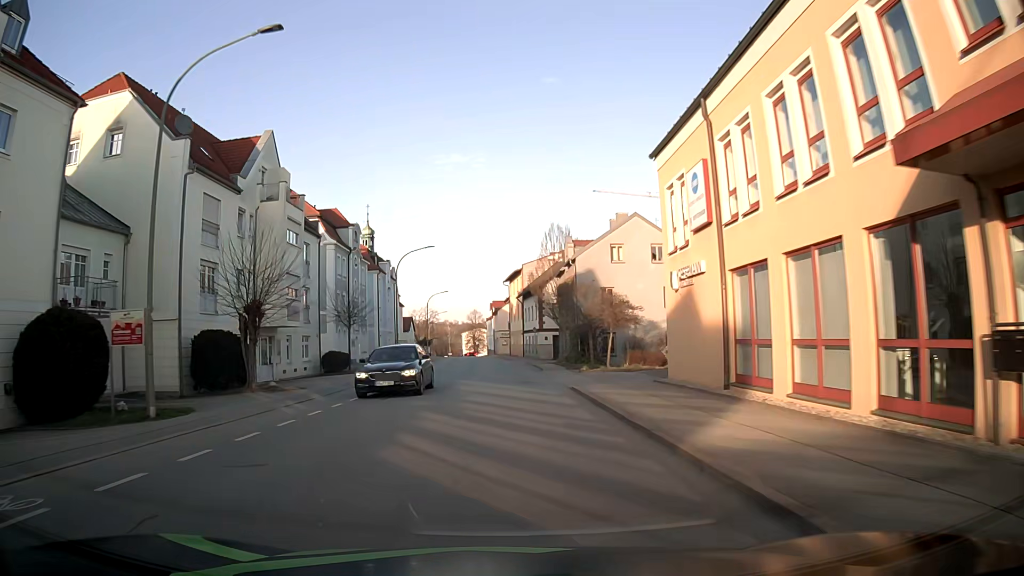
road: tertiary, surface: asphalt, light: Day
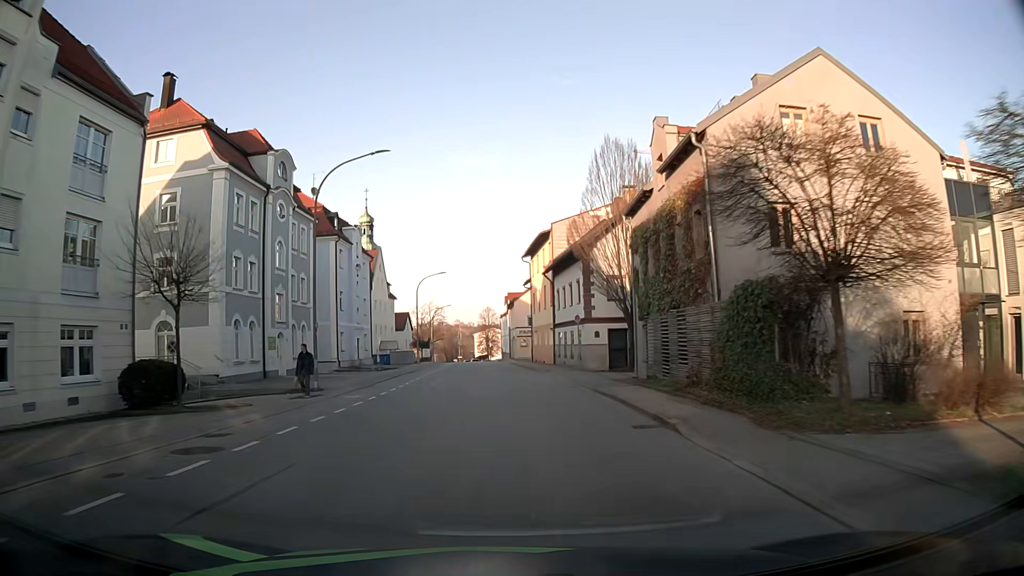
(-0.4, +25.3) m; -2°
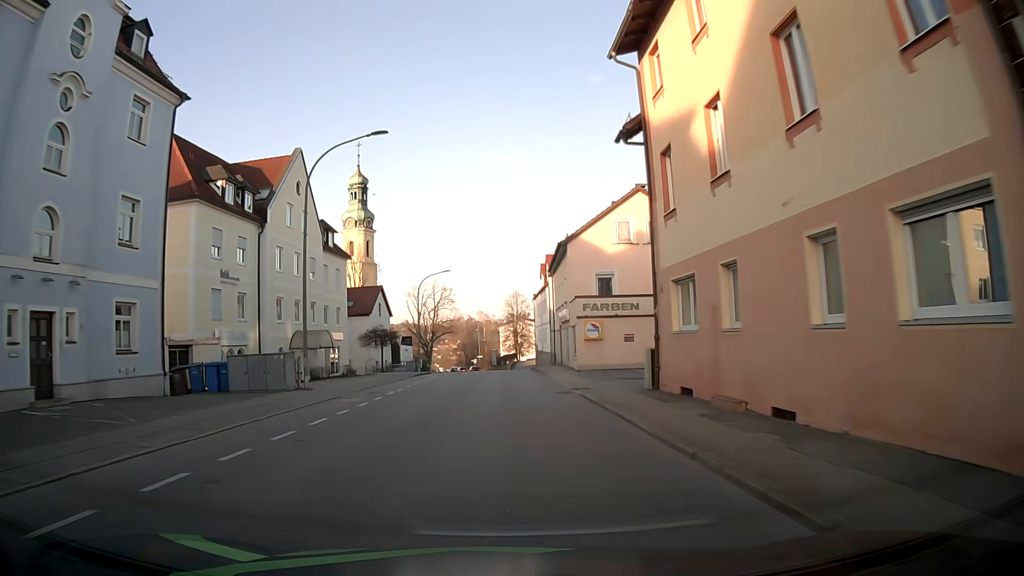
(-0.7, +43.6) m; -2°
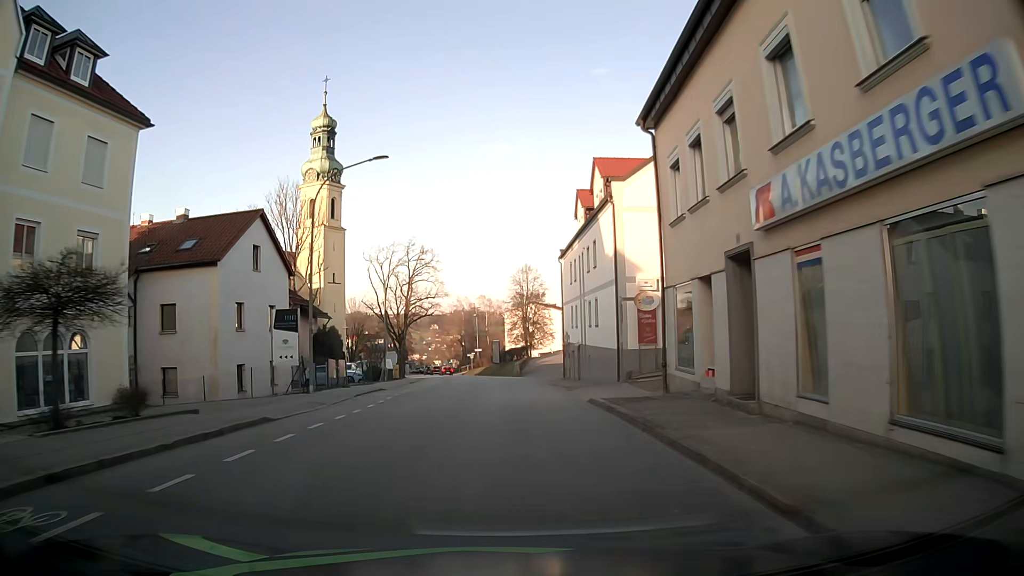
(-0.5, +34.2) m; -1°
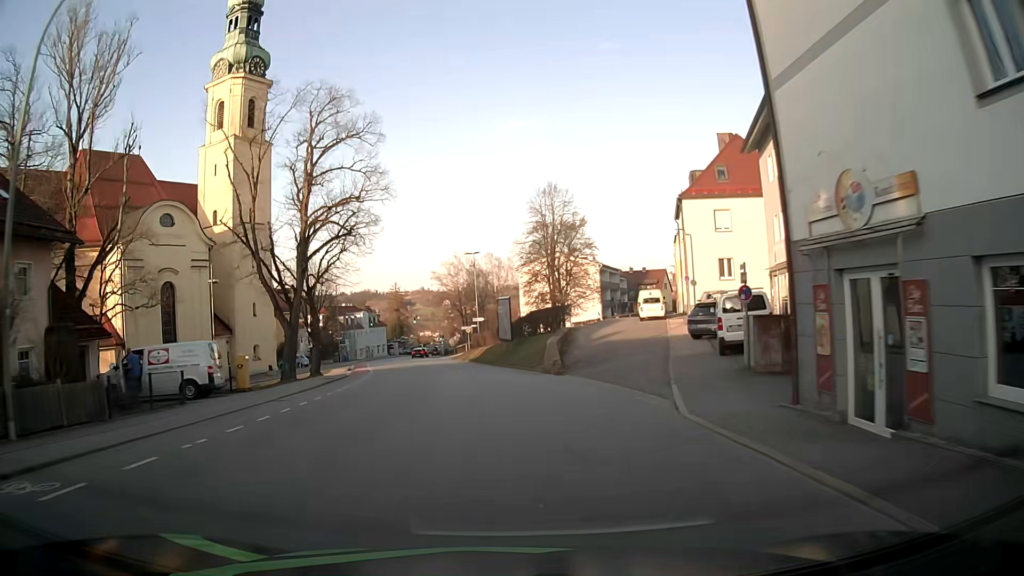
(+0.1, +40.2) m; -1°
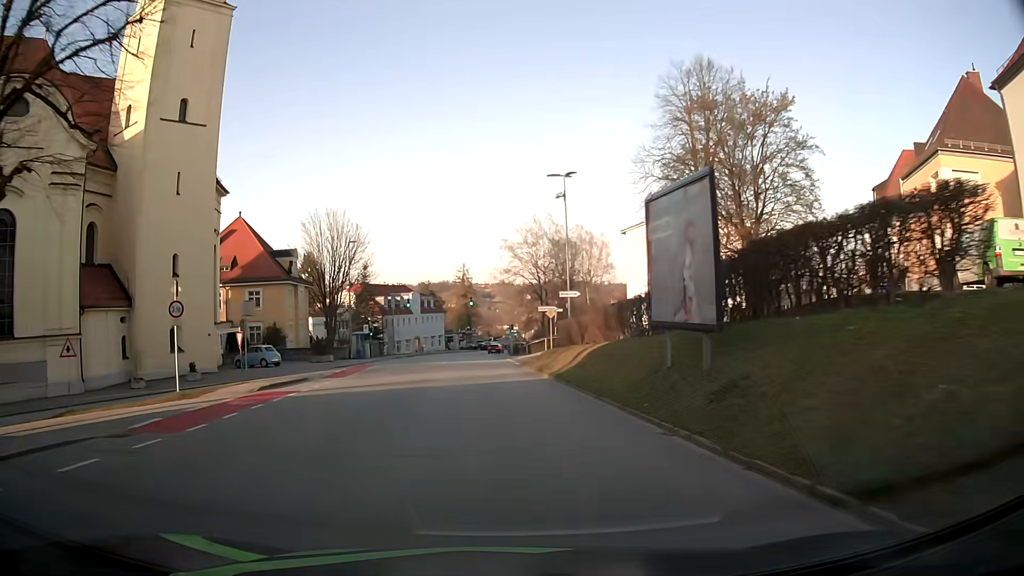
(-1.6, +31.6) m; -6°
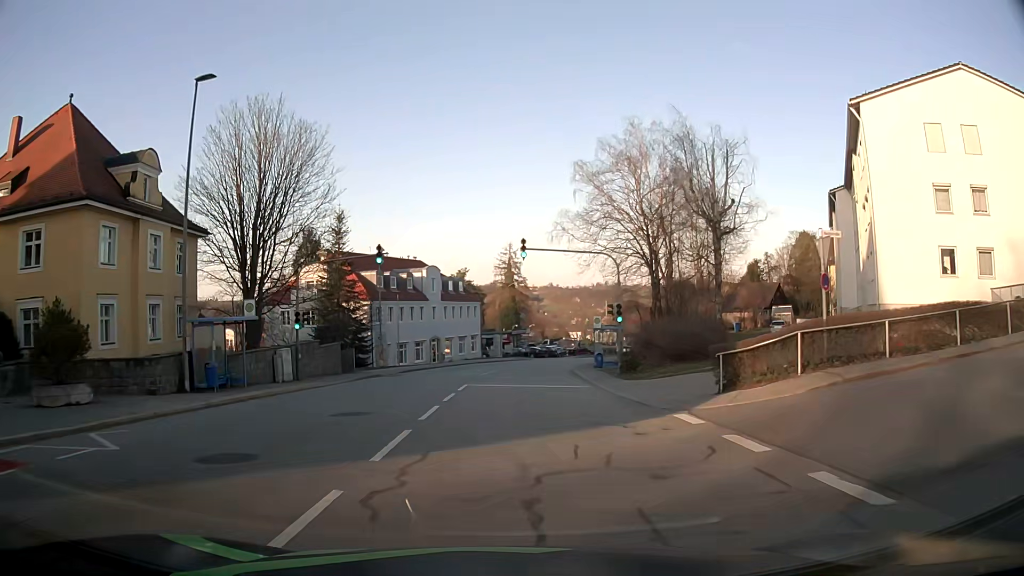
(-2.2, +39.2) m; -4°
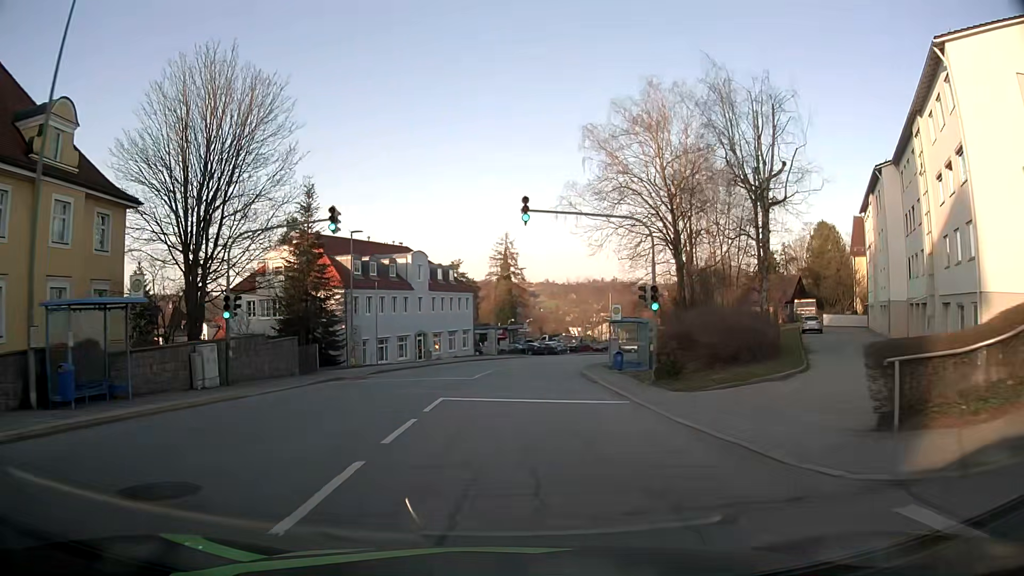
(0.0, +7.8) m; 0°
(0, +10) (0, +20) (+1, +30) (+2, +40) (+4, +50) (+6, +59) (+10, +69) (+15, +78) (+20, +86) (+26, +94) m
